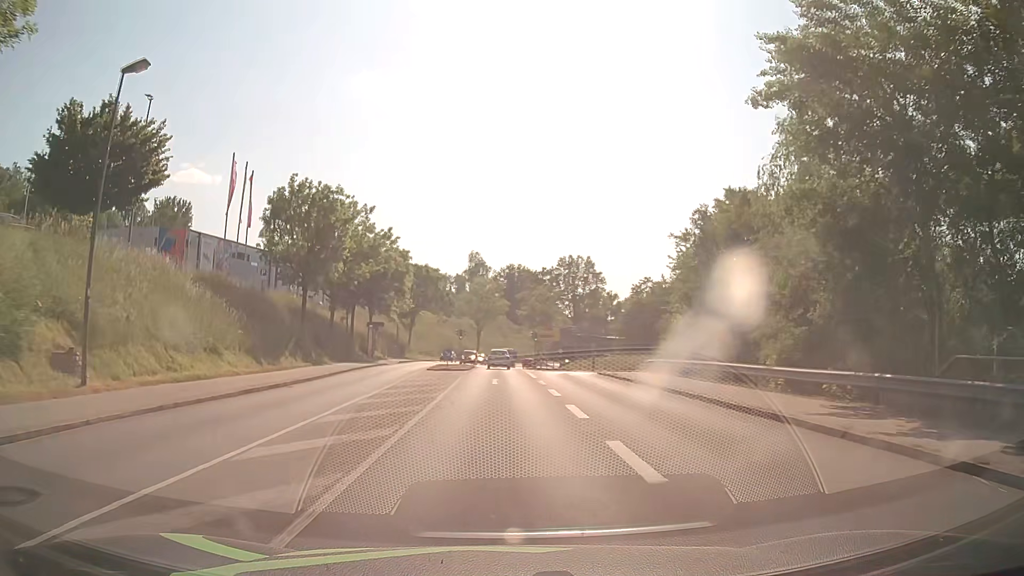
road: tertiary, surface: asphalt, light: Day
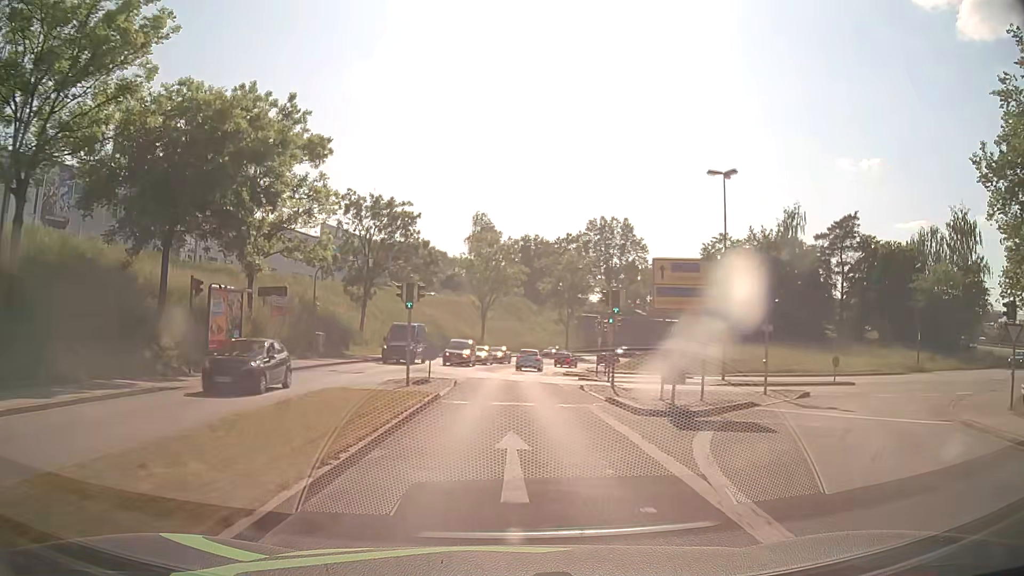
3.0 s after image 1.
(-0.6, +39.2) m; -1°
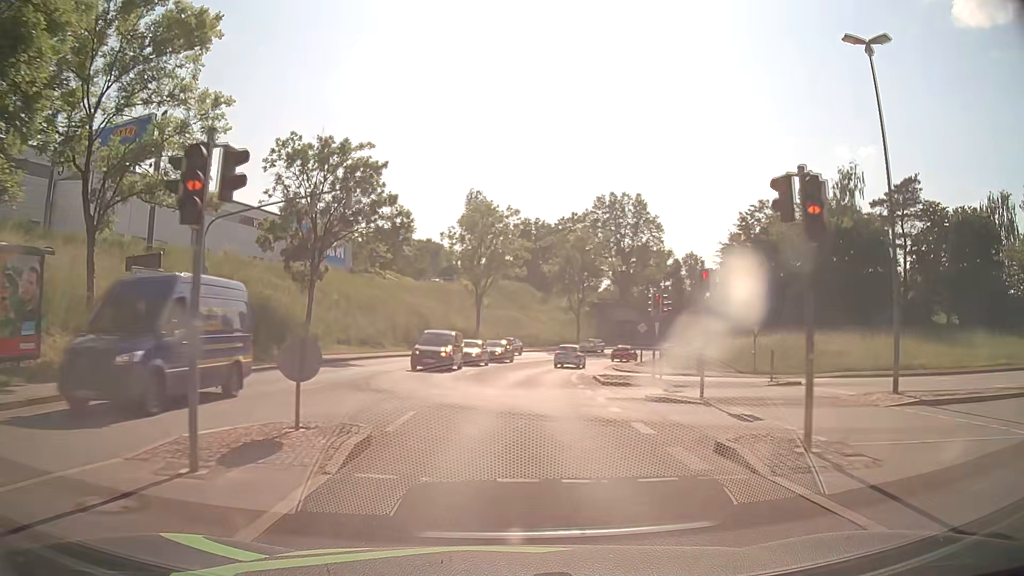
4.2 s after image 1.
(-0.1, +15.4) m; 0°
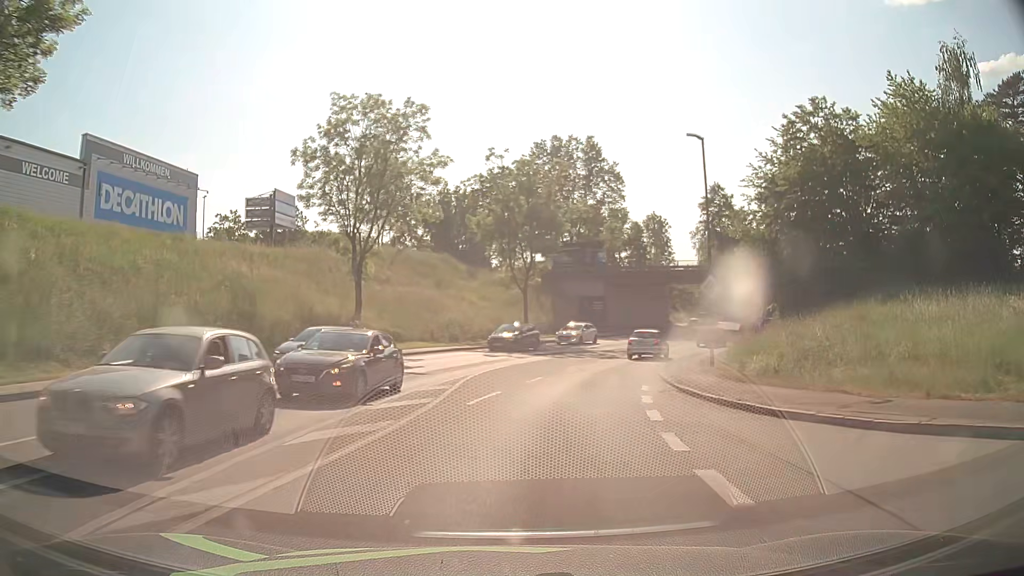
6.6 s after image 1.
(+1.1, +30.5) m; +7°
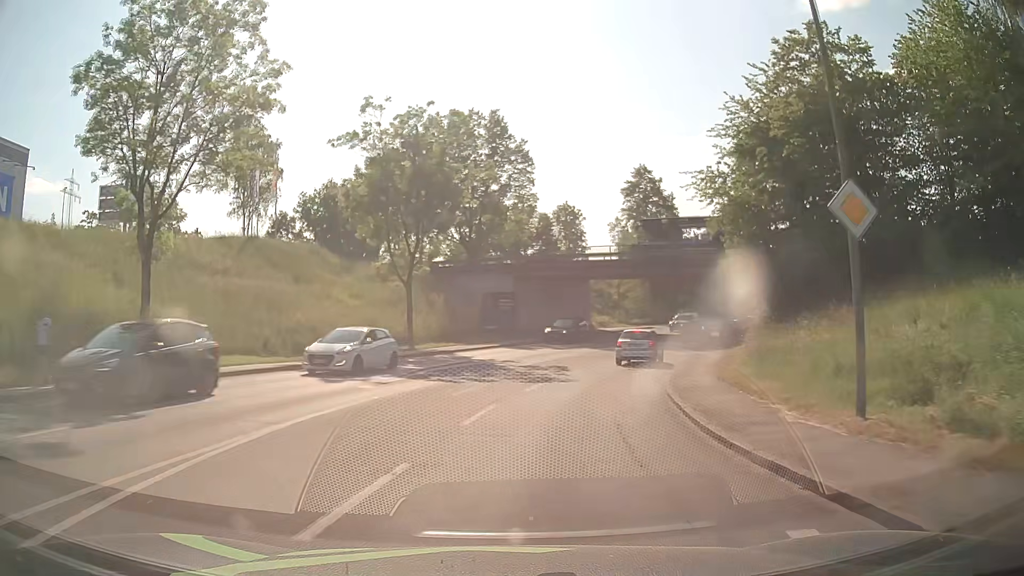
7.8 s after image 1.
(+0.9, +14.7) m; +7°
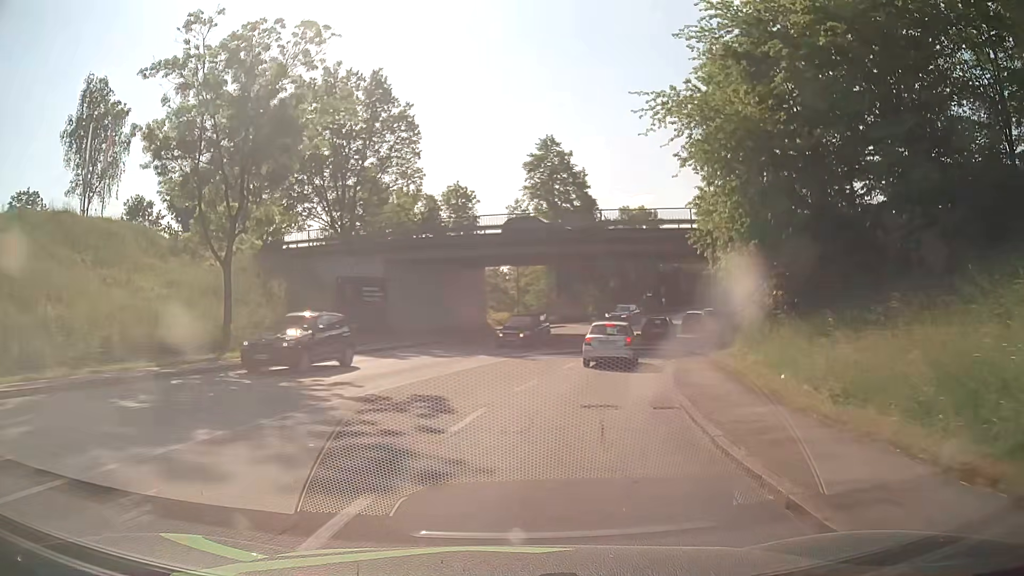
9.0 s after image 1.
(+1.2, +13.2) m; +10°
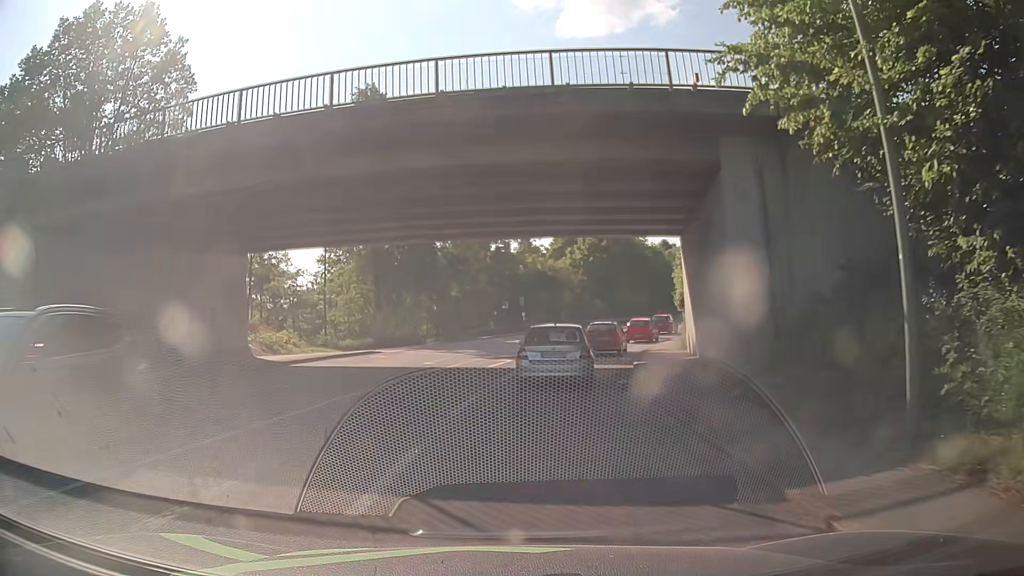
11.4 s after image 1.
(+2.7, +20.9) m; +14°
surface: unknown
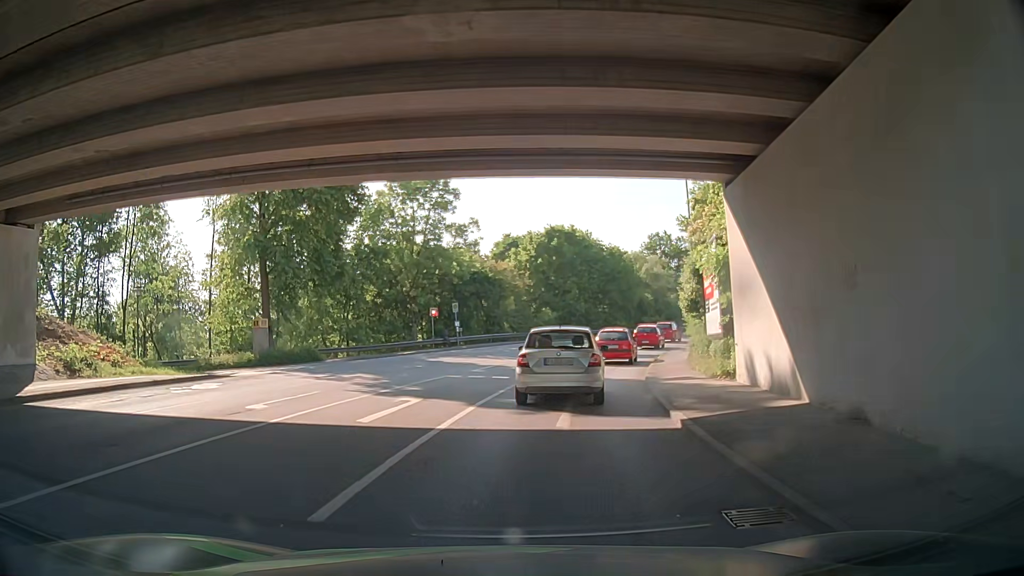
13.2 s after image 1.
(+0.5, +11.9) m; +5°
